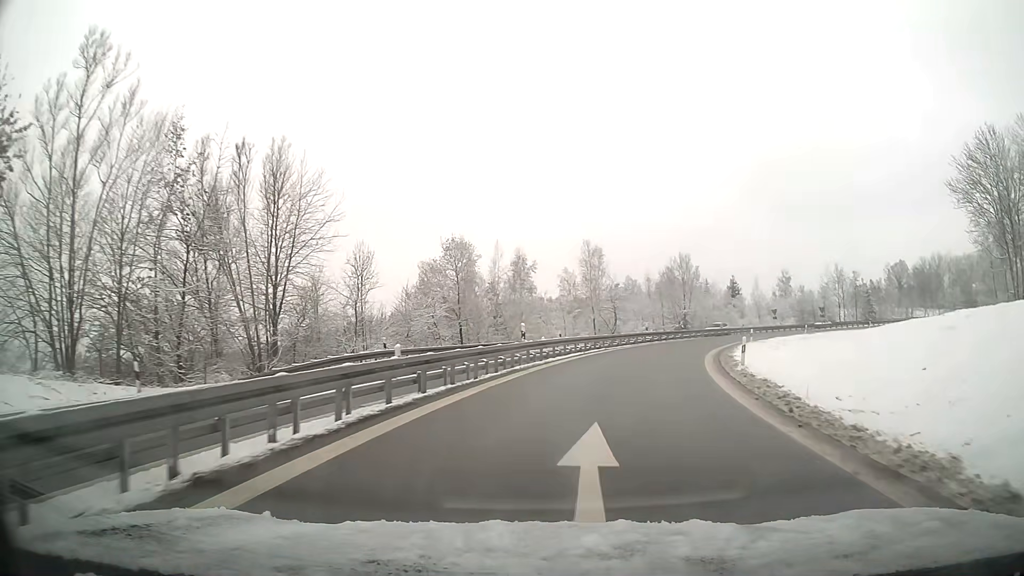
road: motorway_link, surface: asphalt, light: Day
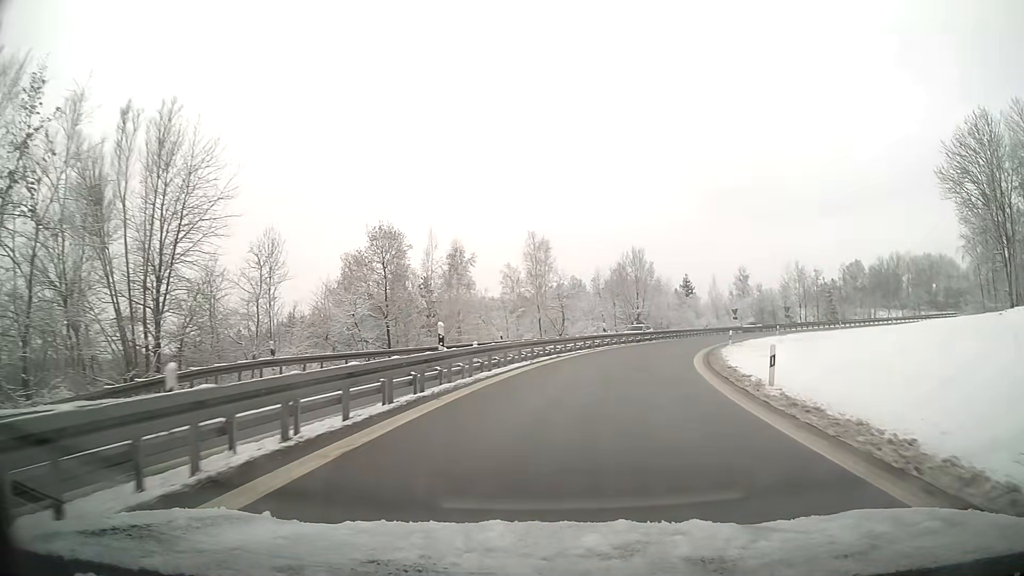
(+0.3, +7.6) m; +5°
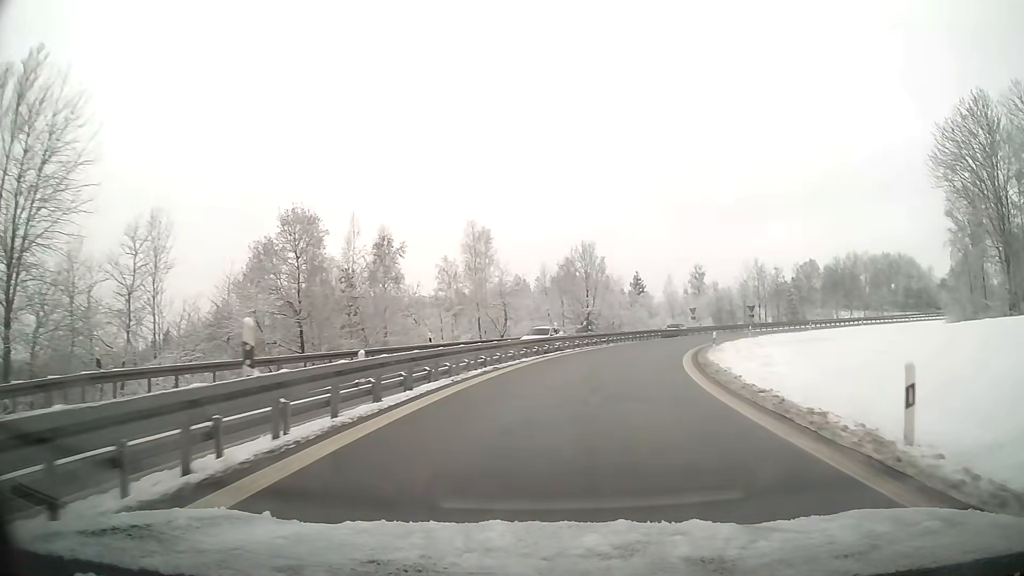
(+0.3, +7.8) m; +5°
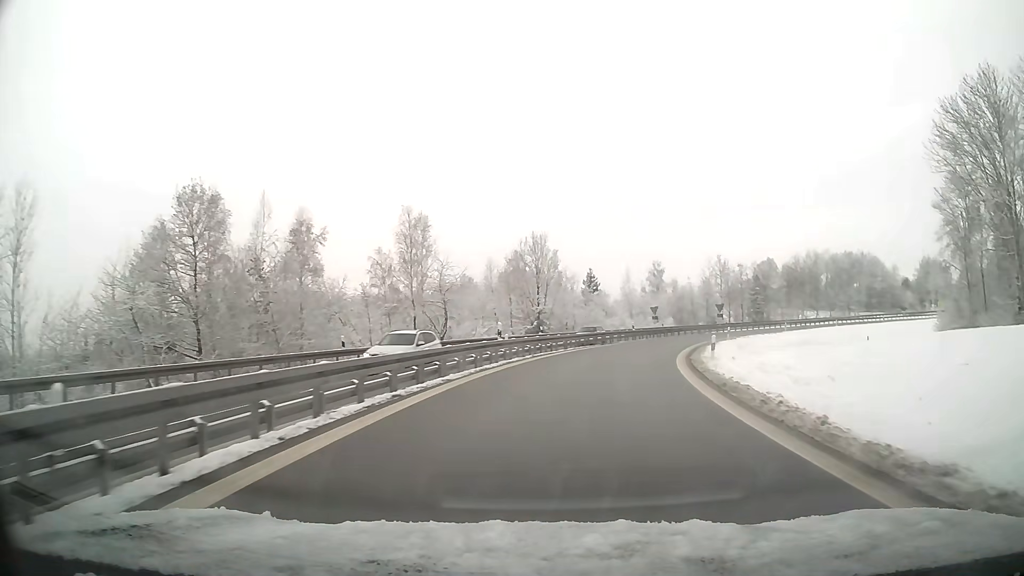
(+0.3, +8.0) m; +4°
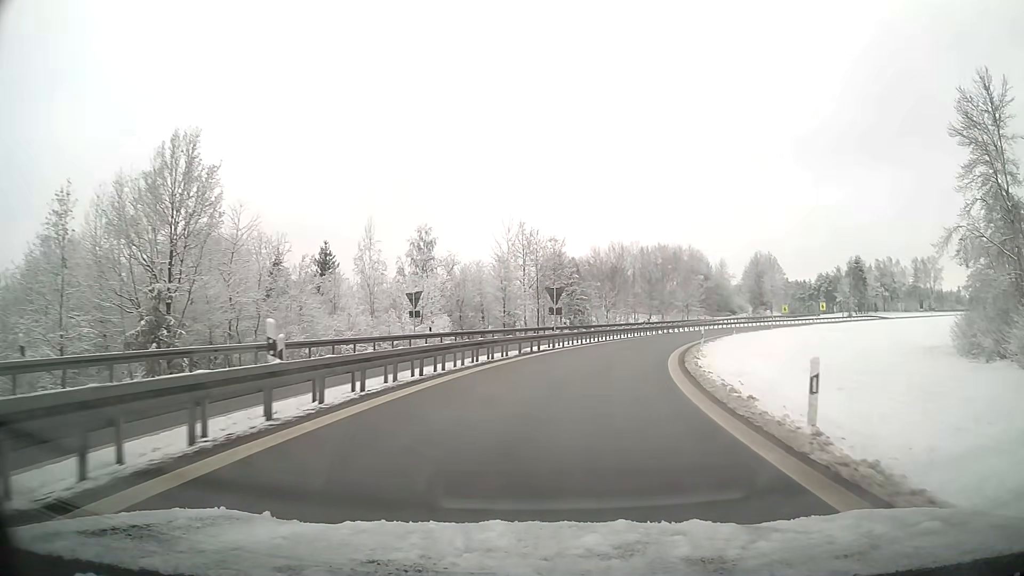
(+7.2, +41.0) m; +19°
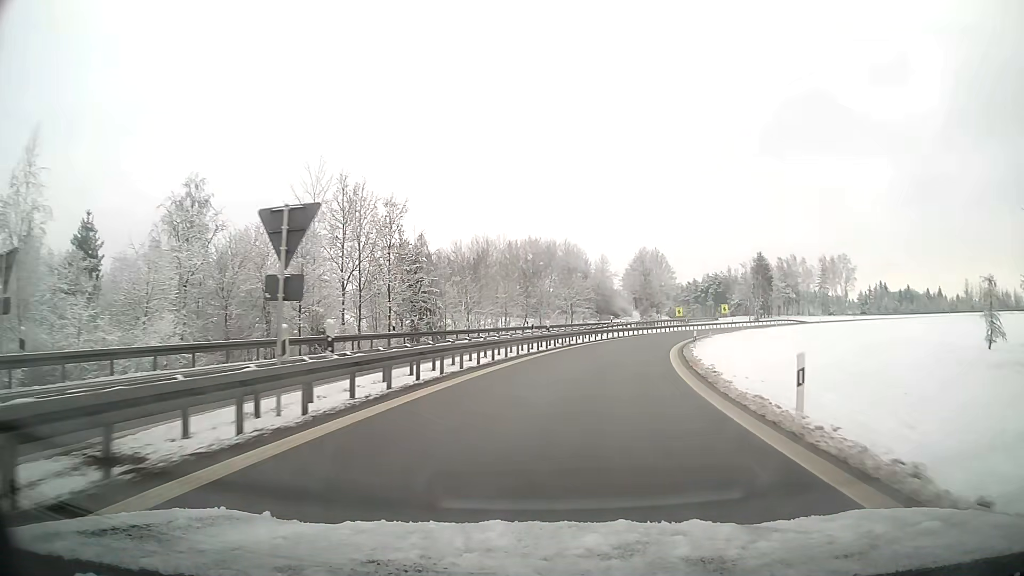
(+2.7, +25.9) m; +12°
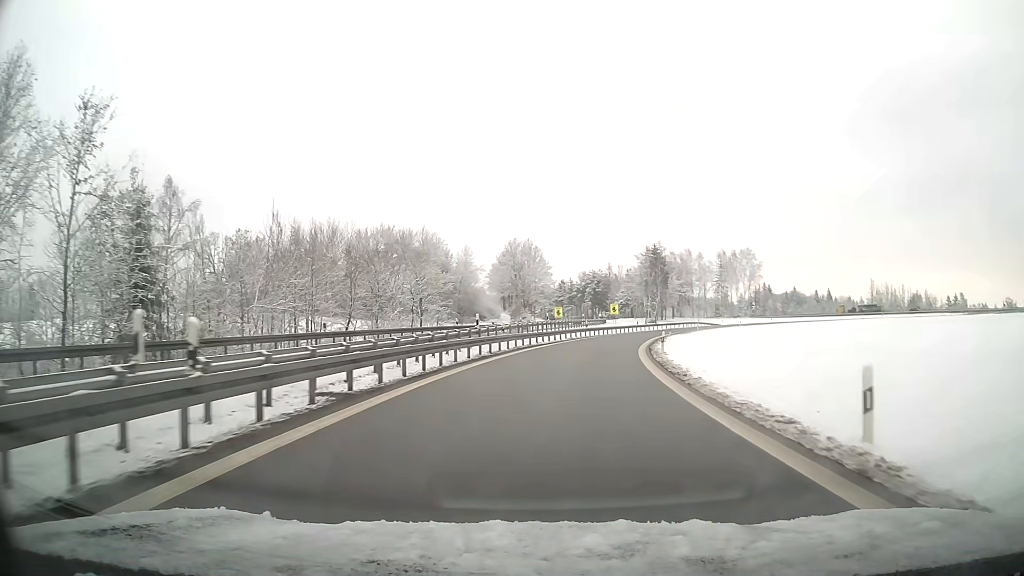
(+2.7, +26.6) m; +11°
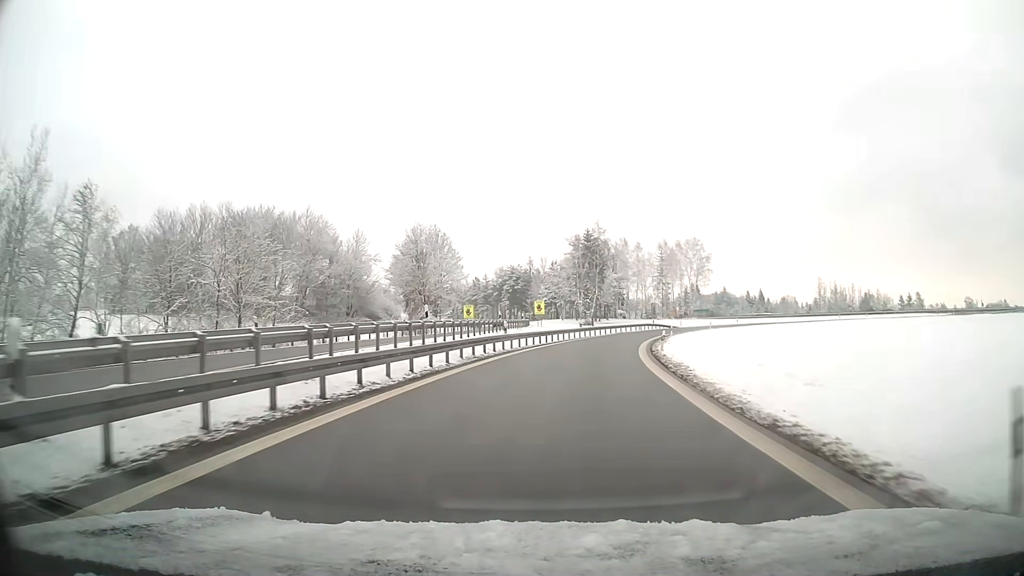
(+1.6, +27.0) m; +7°
